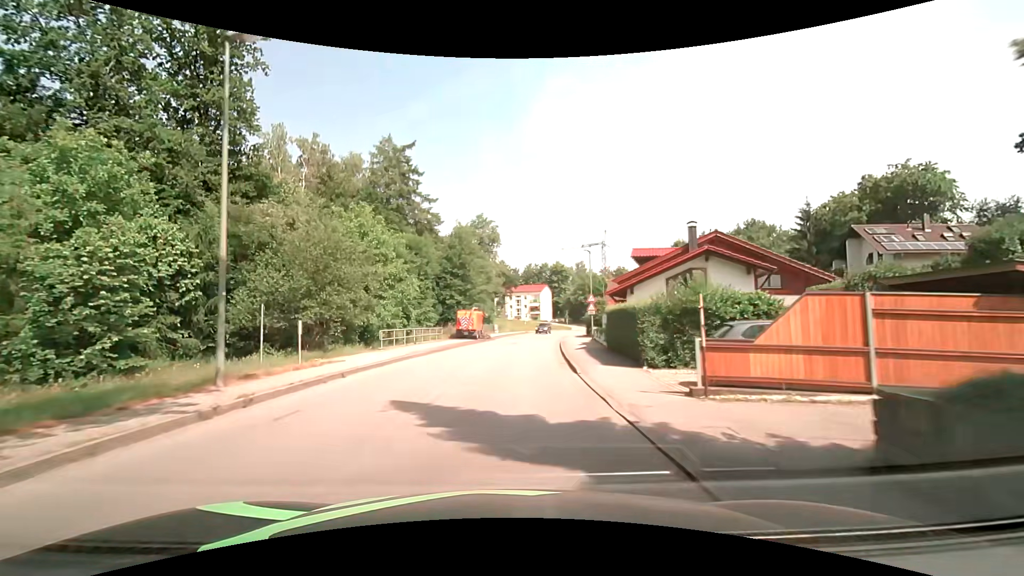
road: unclassified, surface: asphalt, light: Day
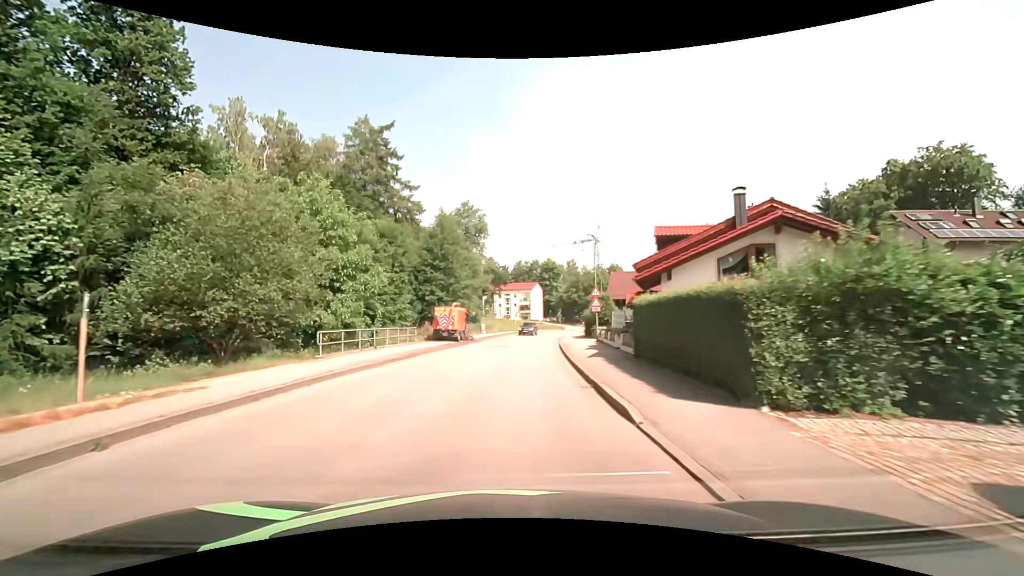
(+0.2, +7.6) m; +2°
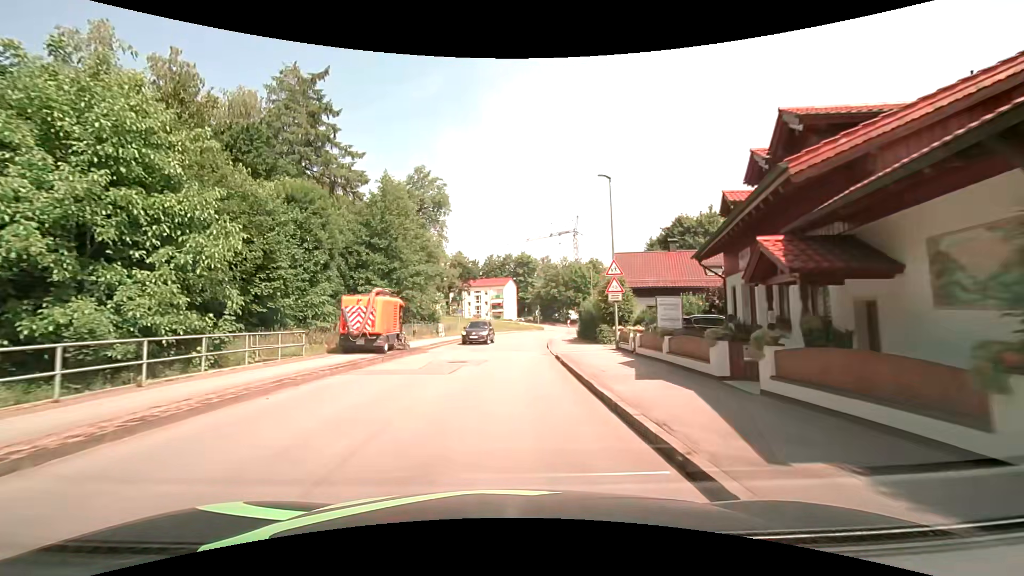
(+0.6, +15.2) m; +3°
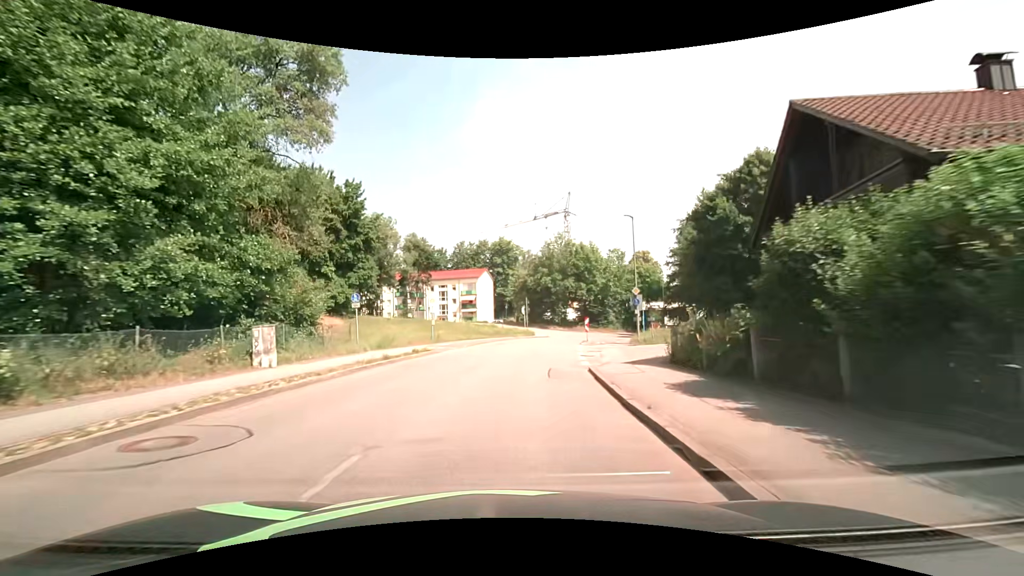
(+0.8, +30.0) m; +3°
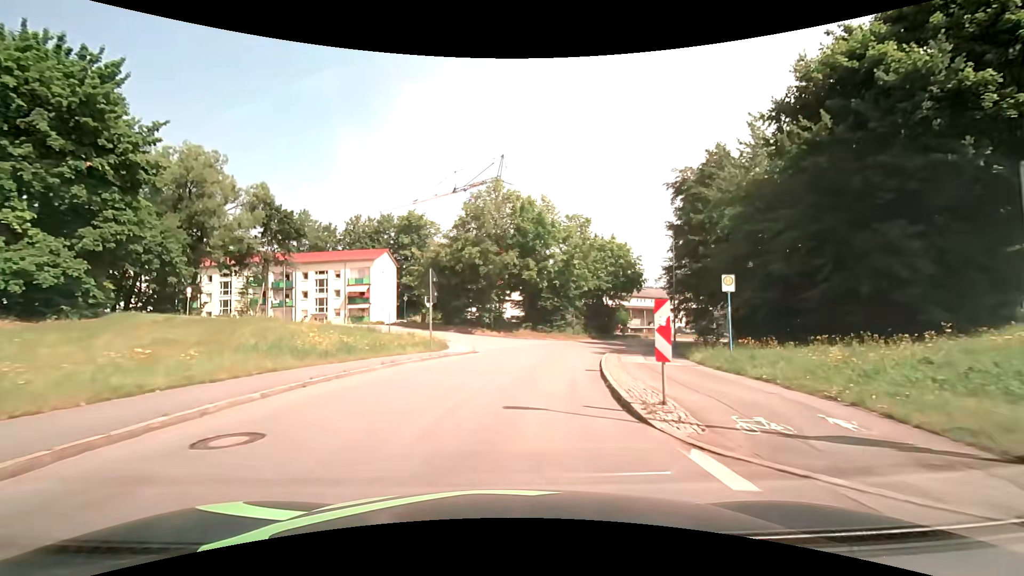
(+1.8, +28.3) m; +9°
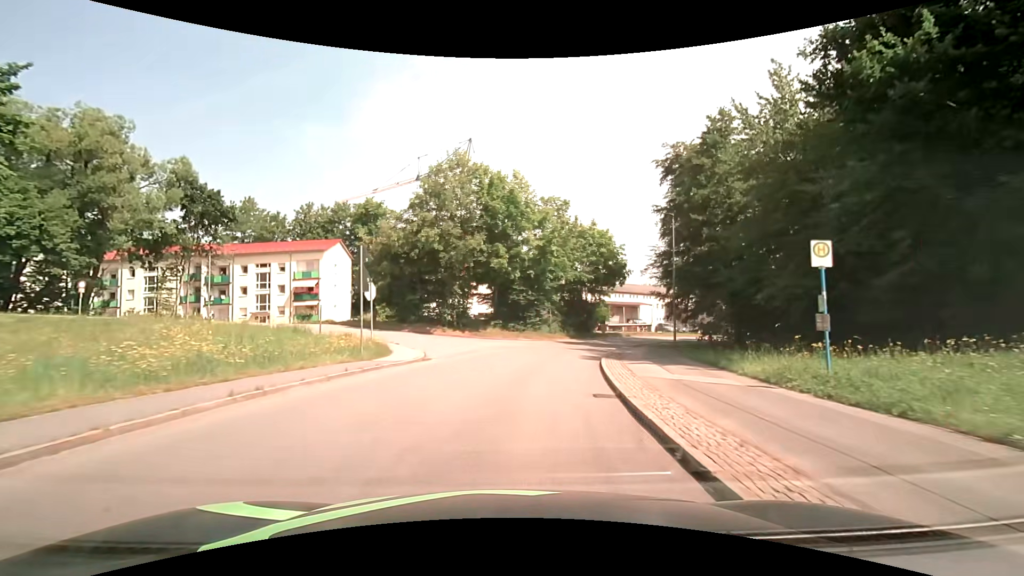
(+0.2, +6.9) m; +4°
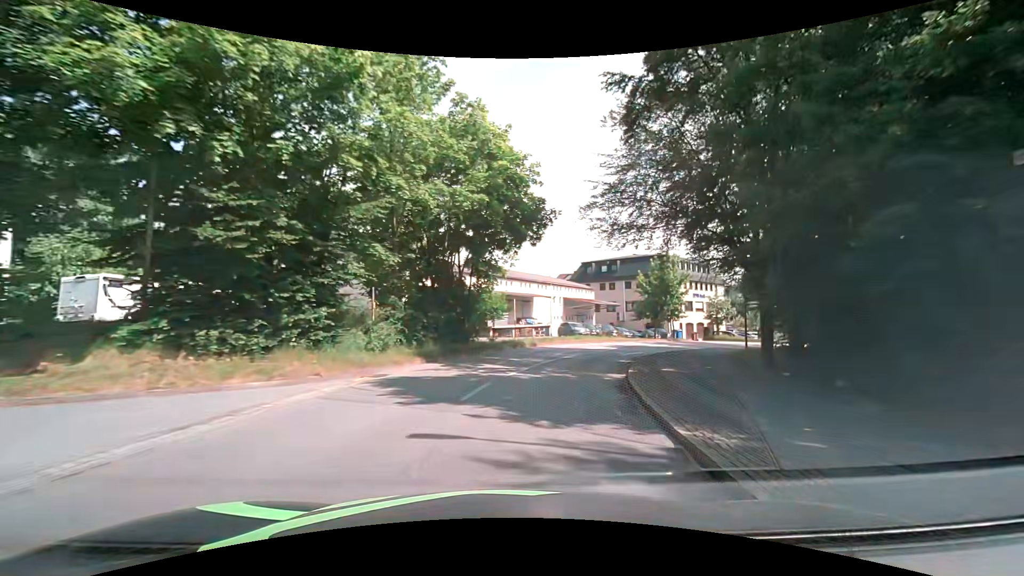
(+3.2, +26.8) m; +16°
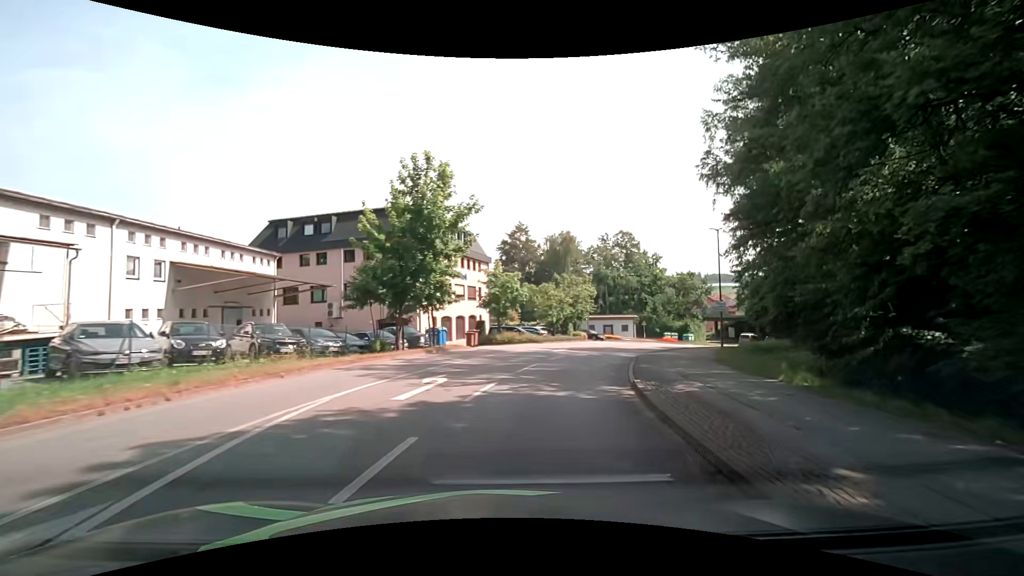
(+7.9, +32.0) m; +30°
(+1, +10) (+2, +20) (+5, +29) (+10, +38) (+15, +47) (+21, +55) (+28, +62) (+34, +70) (+39, +78) (+44, +87) m
